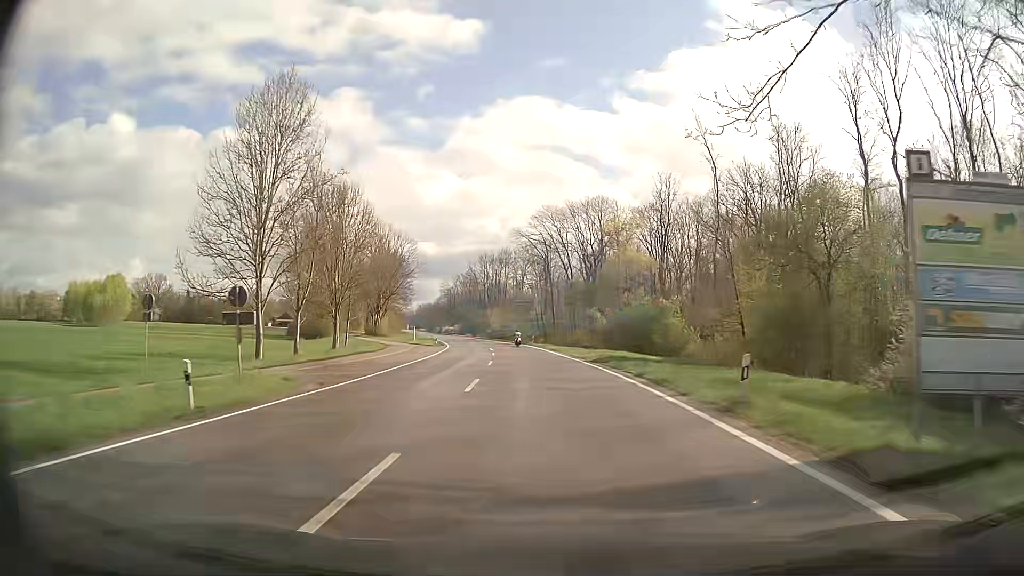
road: secondary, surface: asphalt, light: Day
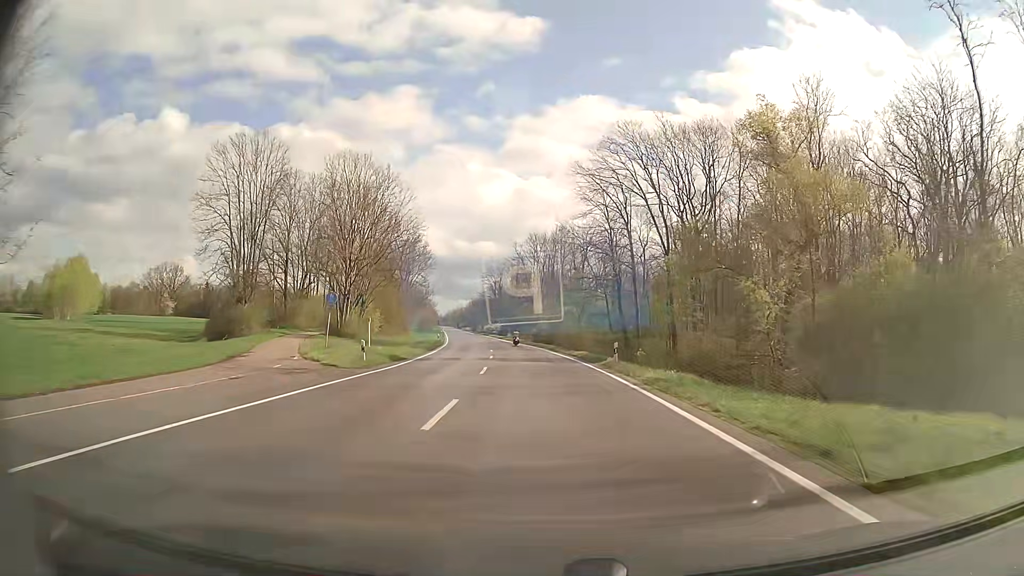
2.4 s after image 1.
(-1.6, +42.9) m; -5°
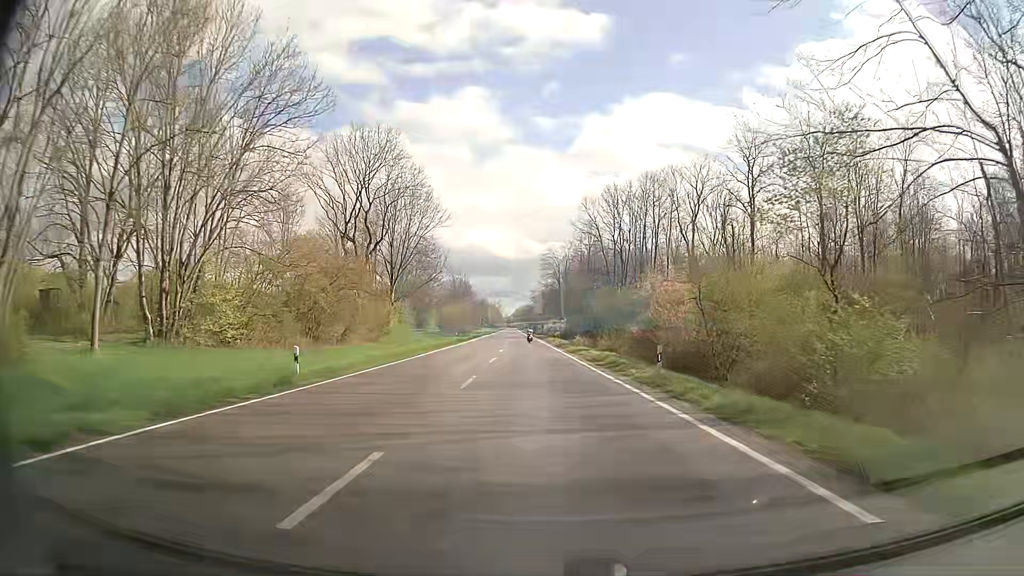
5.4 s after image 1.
(-2.9, +53.9) m; -6°
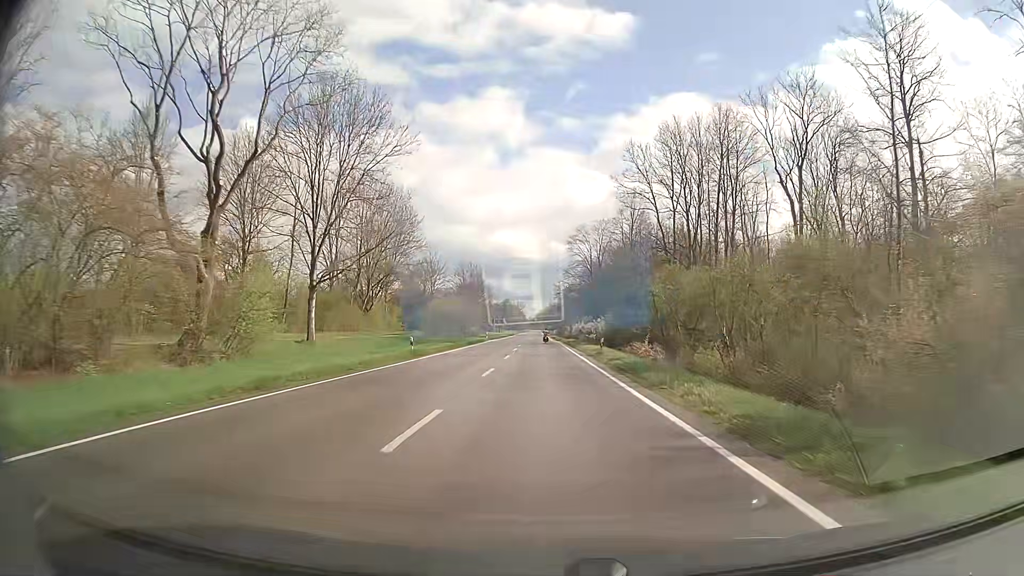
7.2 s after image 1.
(-0.8, +32.4) m; -2°
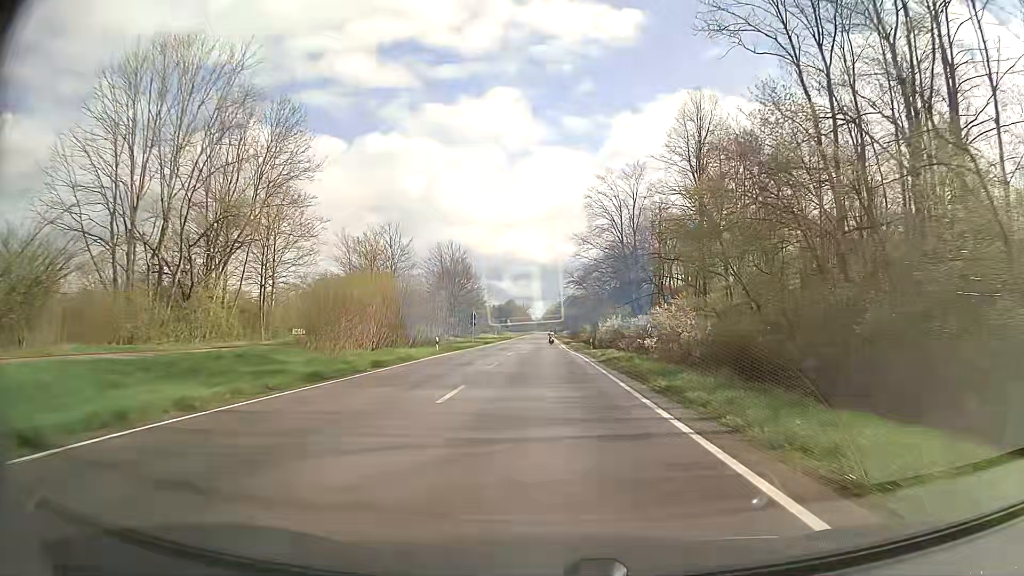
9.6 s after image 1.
(-0.3, +43.1) m; -1°
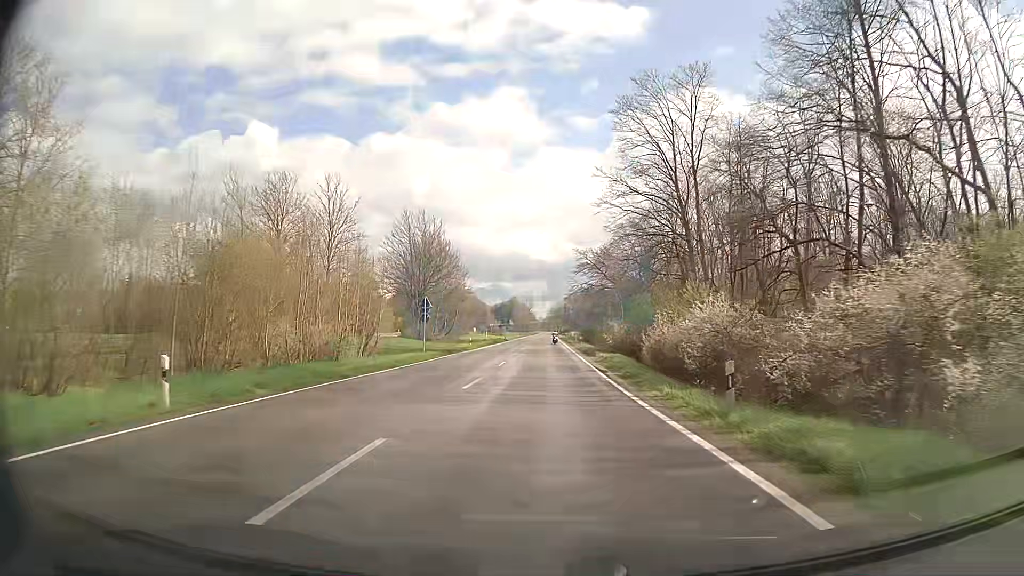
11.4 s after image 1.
(-0.2, +32.2) m; -1°
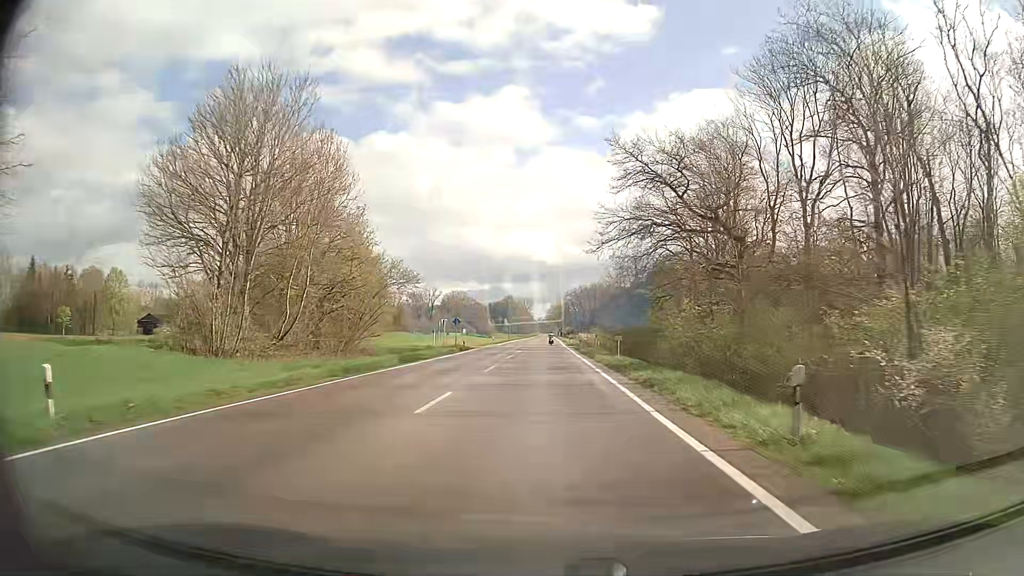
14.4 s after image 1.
(+0.2, +53.7) m; 0°
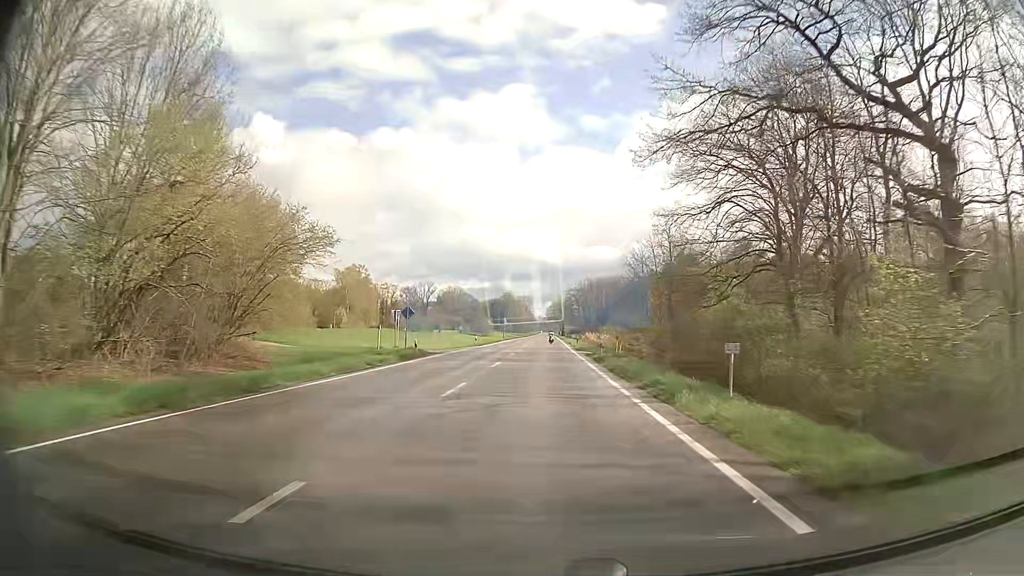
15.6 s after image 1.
(0.0, +21.5) m; 0°
(0, +10) (0, +20) (0, +30) (0, +40) (0, +50) (0, +60) (0, +70) (0, +80) (0, +90) (0, +100) m
